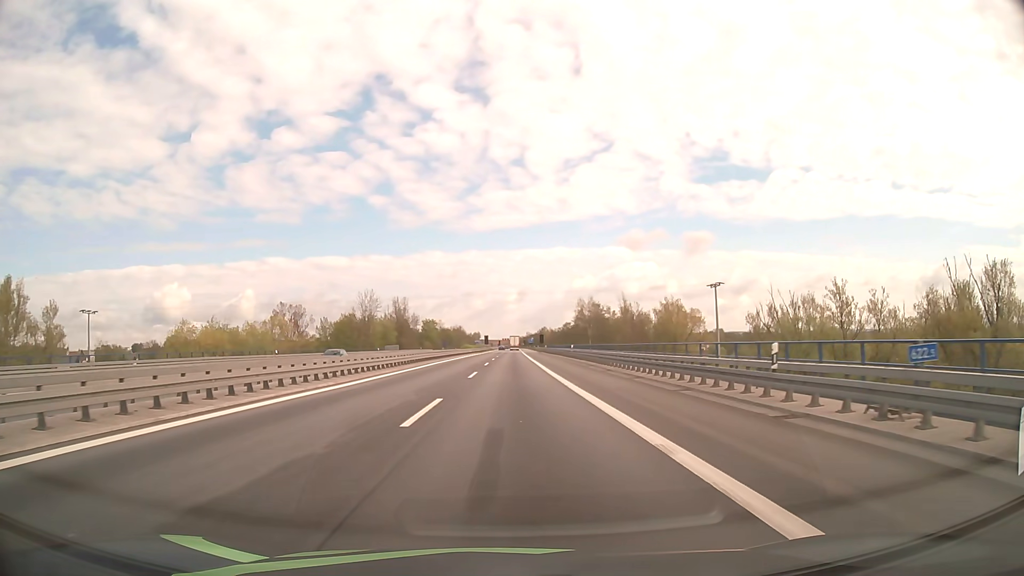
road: motorway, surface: asphalt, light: Day
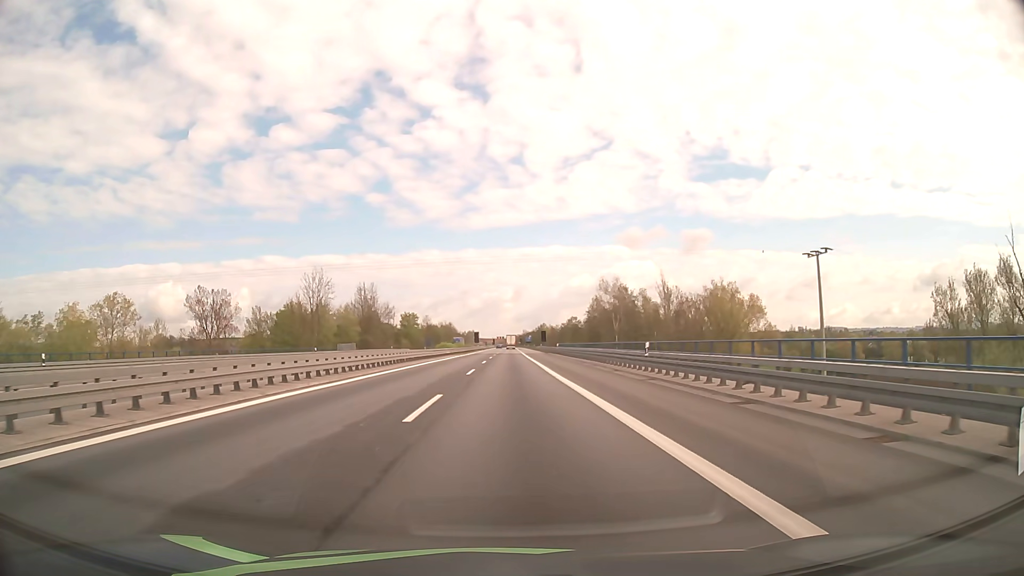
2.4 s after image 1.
(+0.1, +35.7) m; 0°
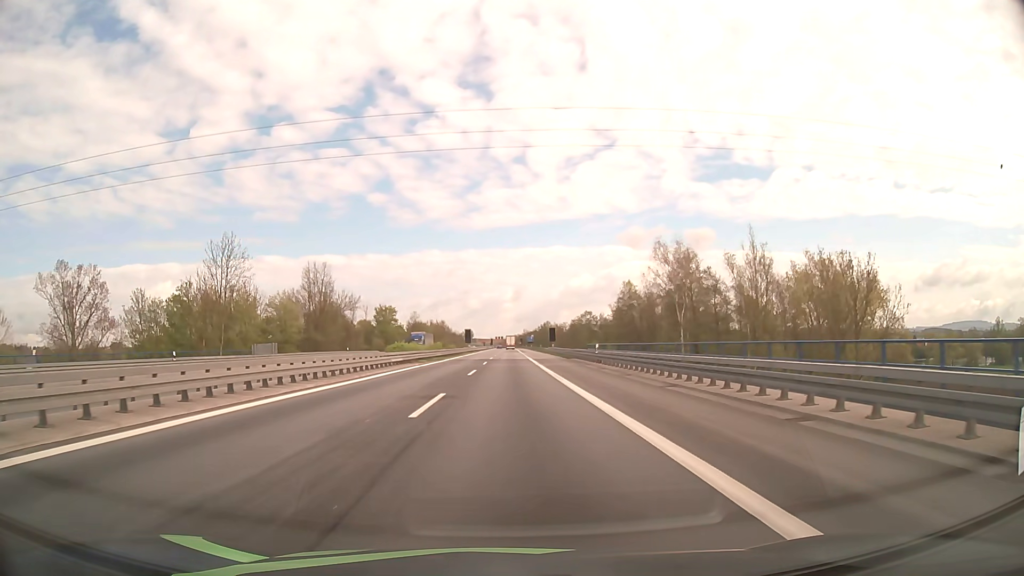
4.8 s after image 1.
(+0.1, +35.3) m; 0°
(0, +10) (0, +20) (0, +30) (0, +40) (0, +50) (0, +60) (0, +70) (0, +80) (0, +90) (0, +100) m
